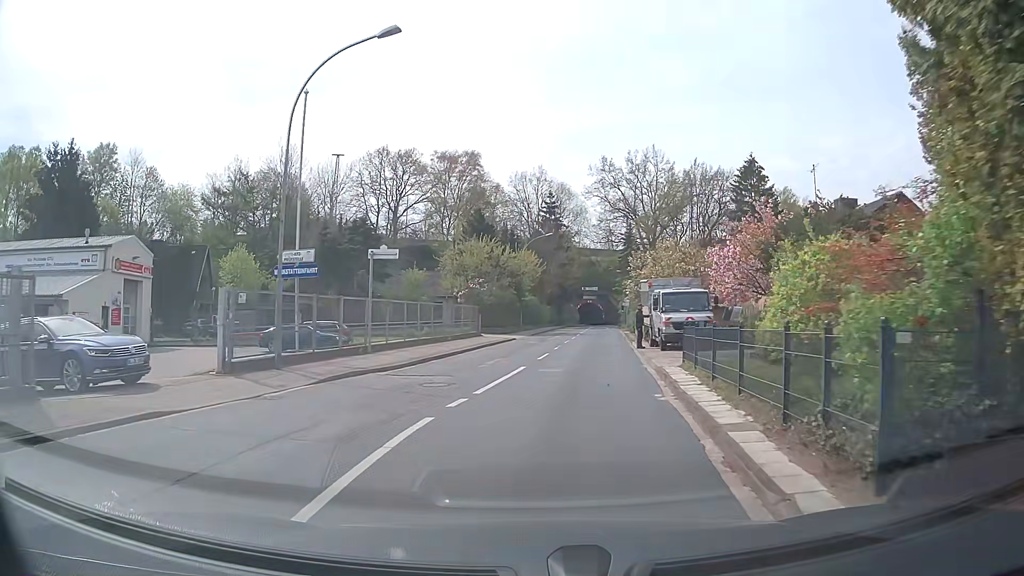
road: tertiary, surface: asphalt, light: Day
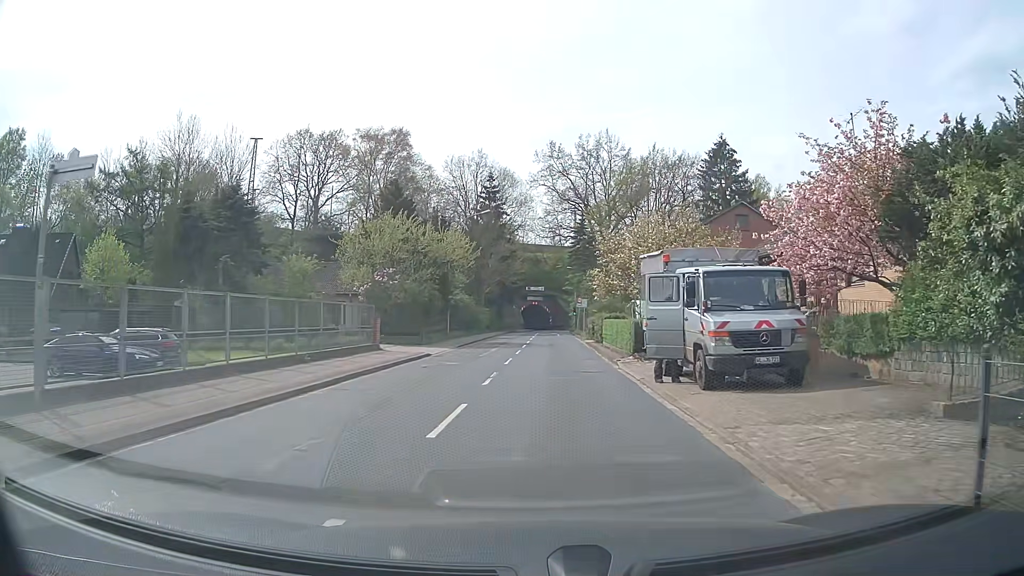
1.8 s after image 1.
(+0.6, +13.5) m; +5°
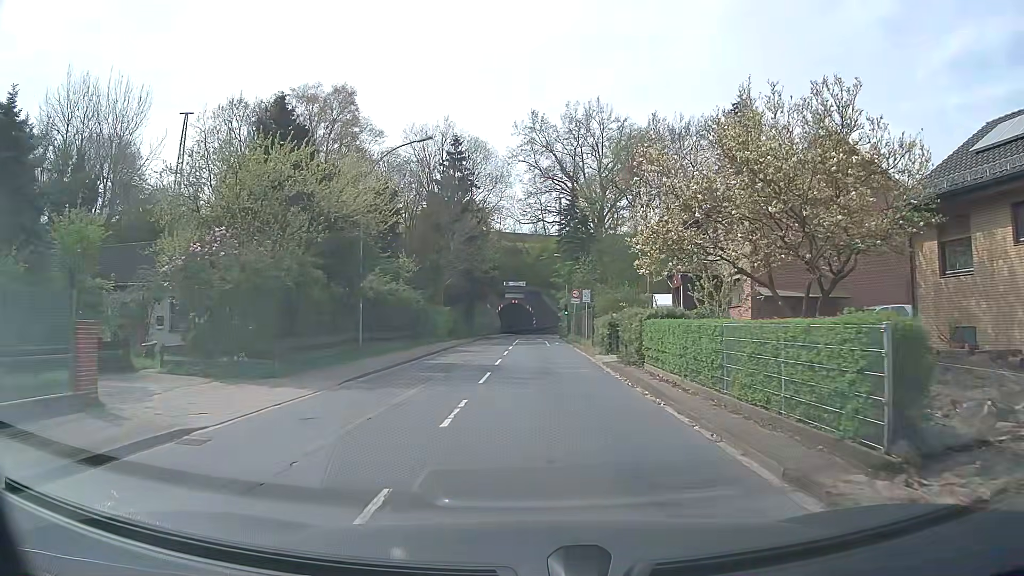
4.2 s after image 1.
(+0.4, +18.0) m; +1°
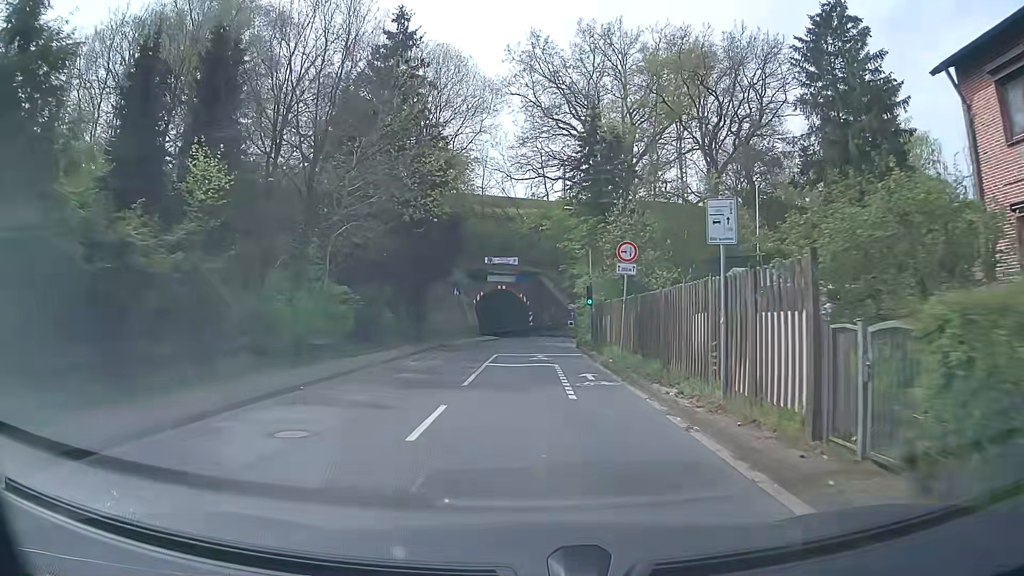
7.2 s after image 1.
(+0.4, +26.9) m; +1°
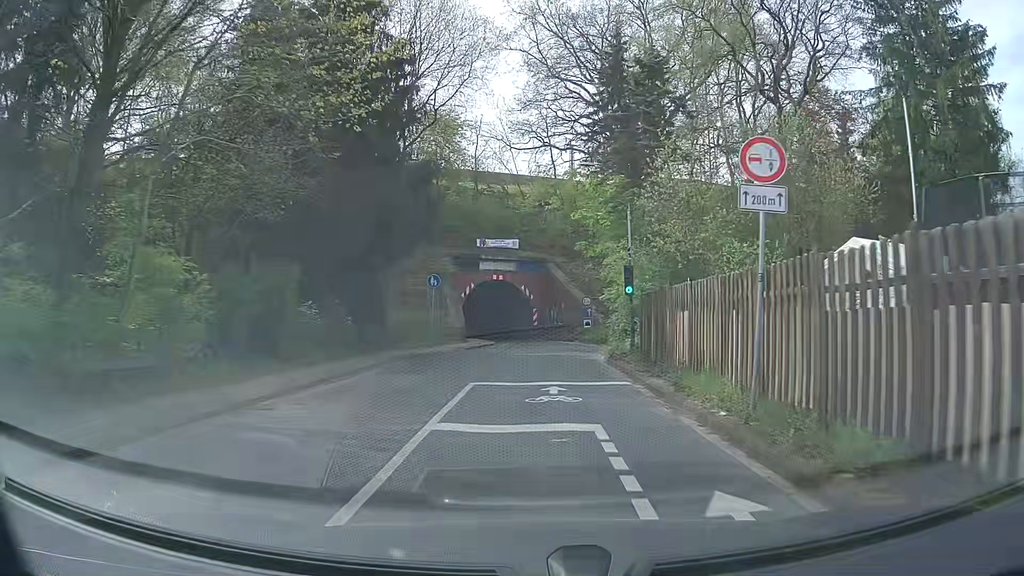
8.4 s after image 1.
(-0.1, +11.4) m; -1°
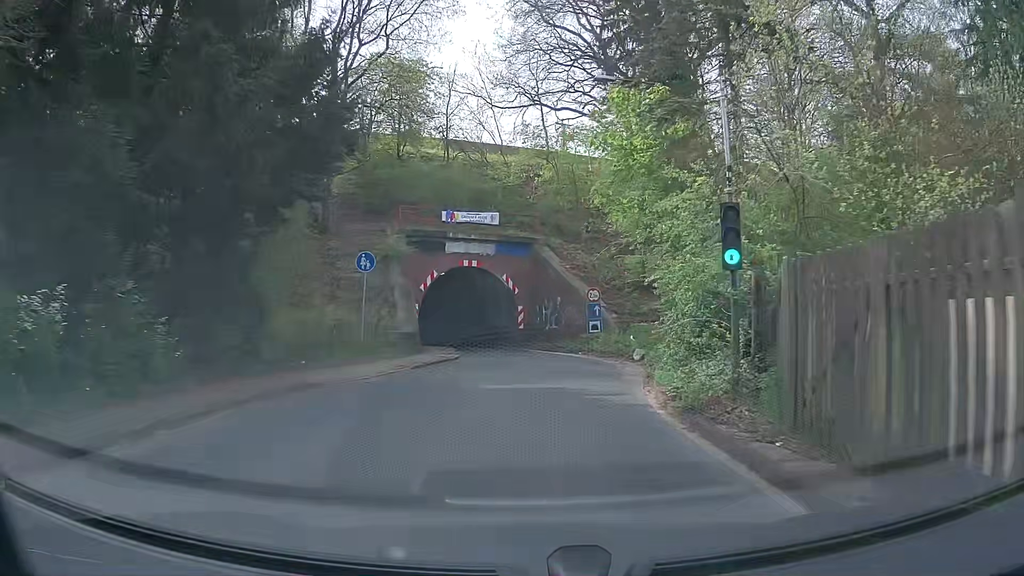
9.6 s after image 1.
(+0.1, +10.9) m; +2°
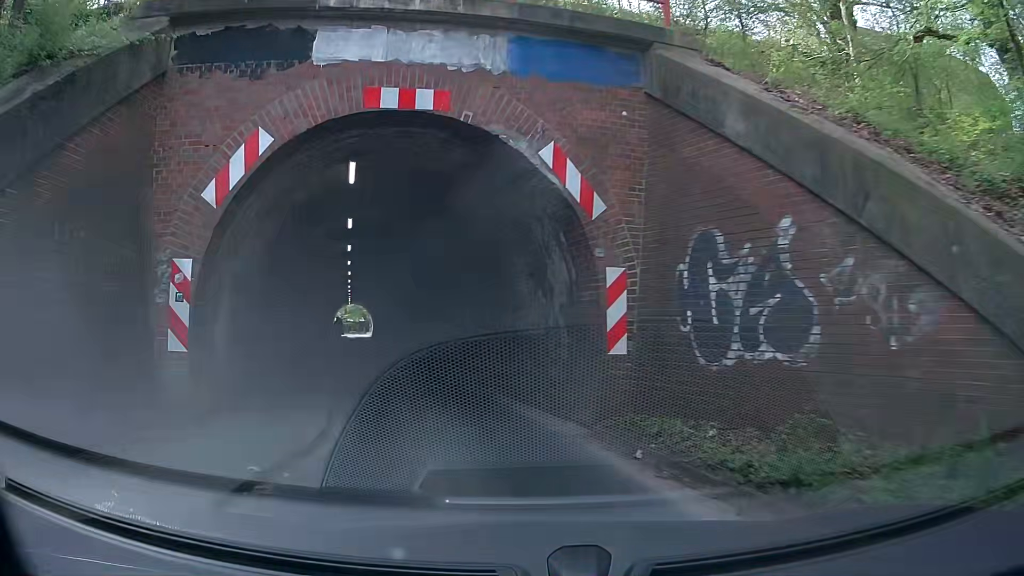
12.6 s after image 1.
(-0.2, +23.1) m; -11°
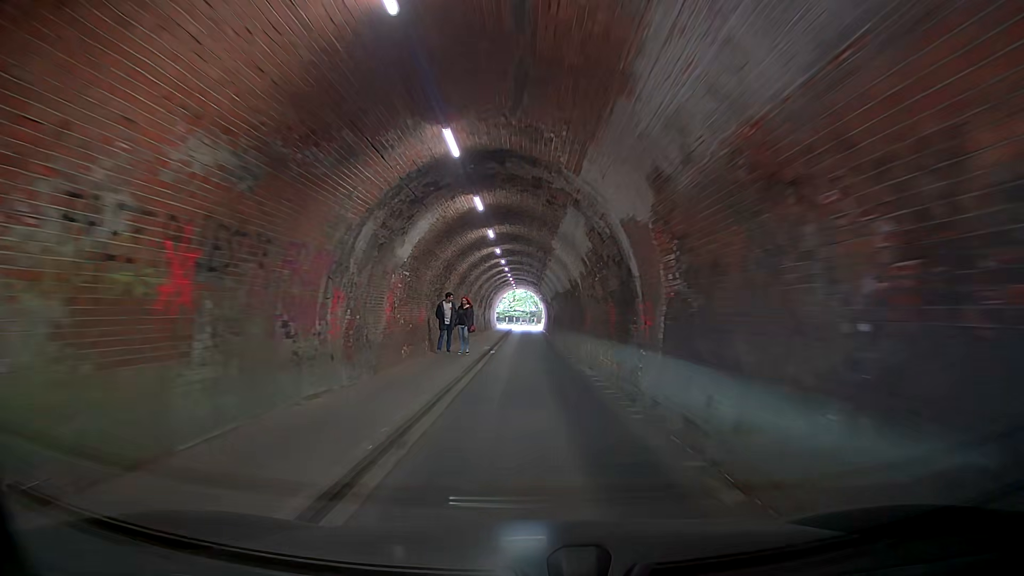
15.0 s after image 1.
(-2.9, +16.1) m; -24°
